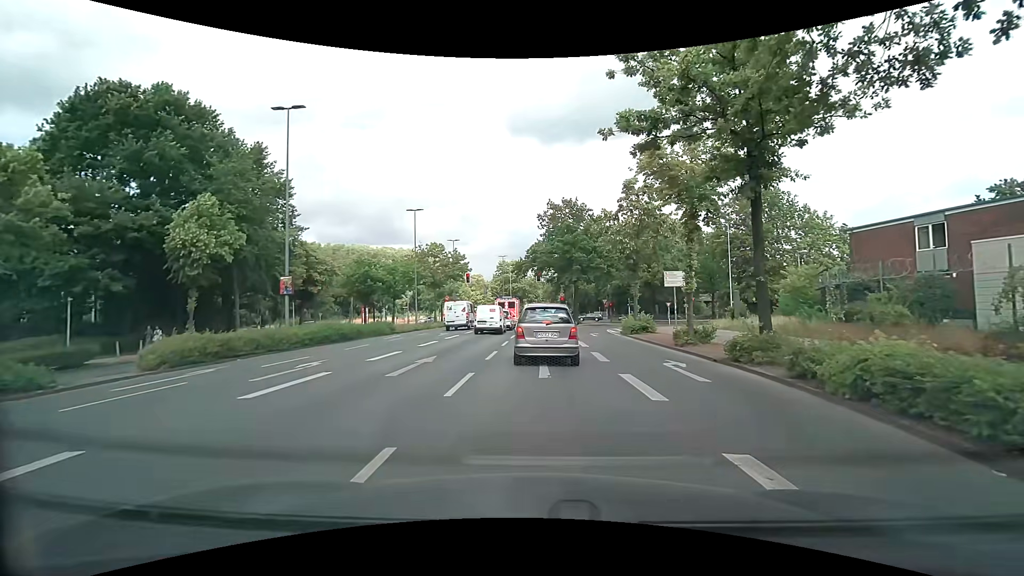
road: primary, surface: asphalt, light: Day
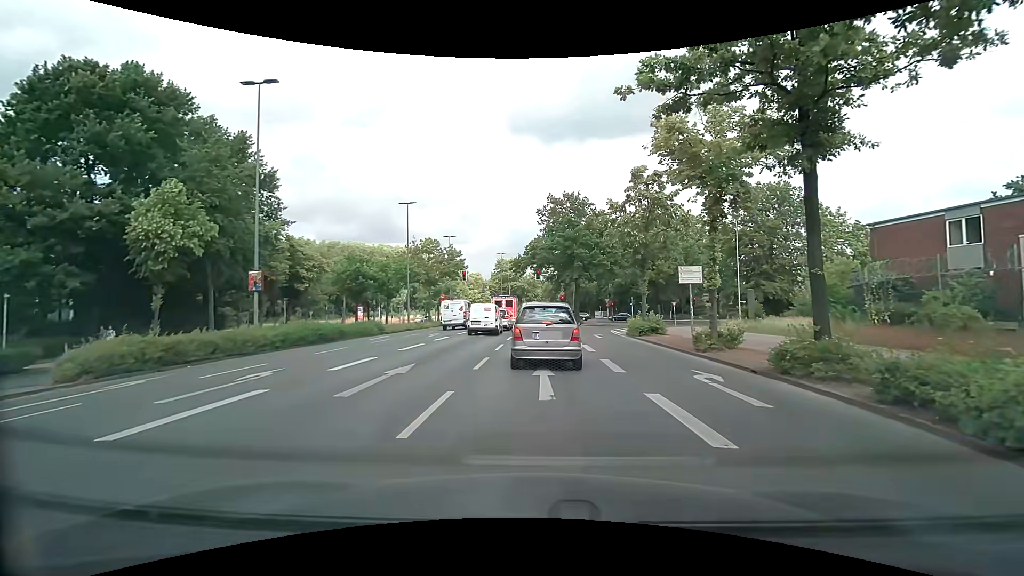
(0.0, +2.6) m; -1°
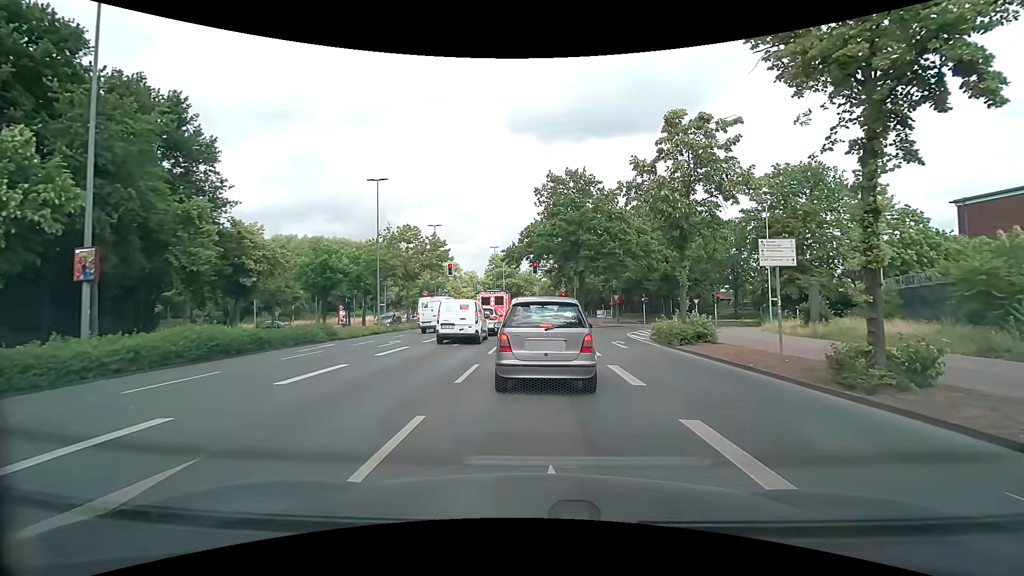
(+0.3, +8.0) m; +1°
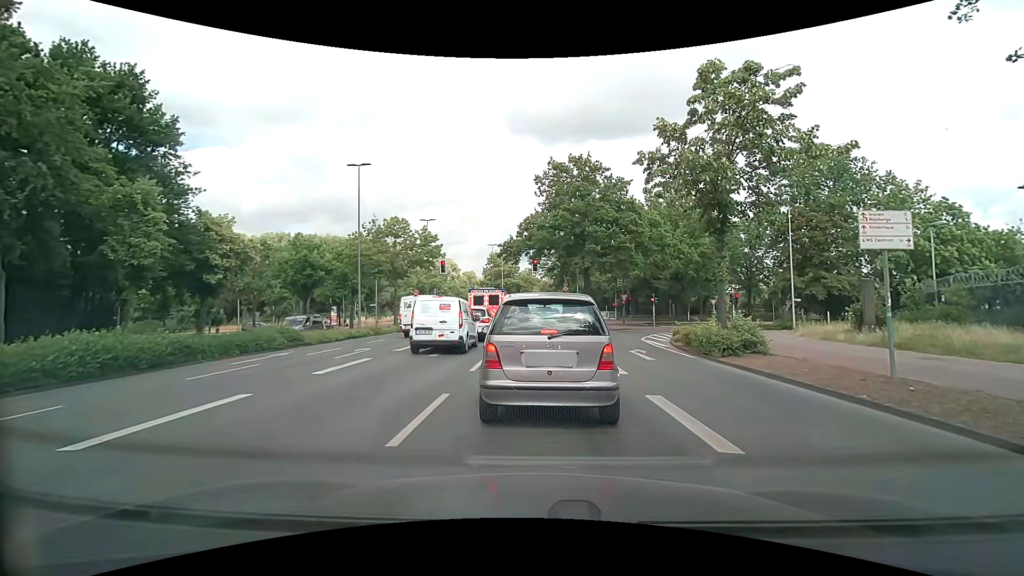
(+0.1, +4.1) m; +1°
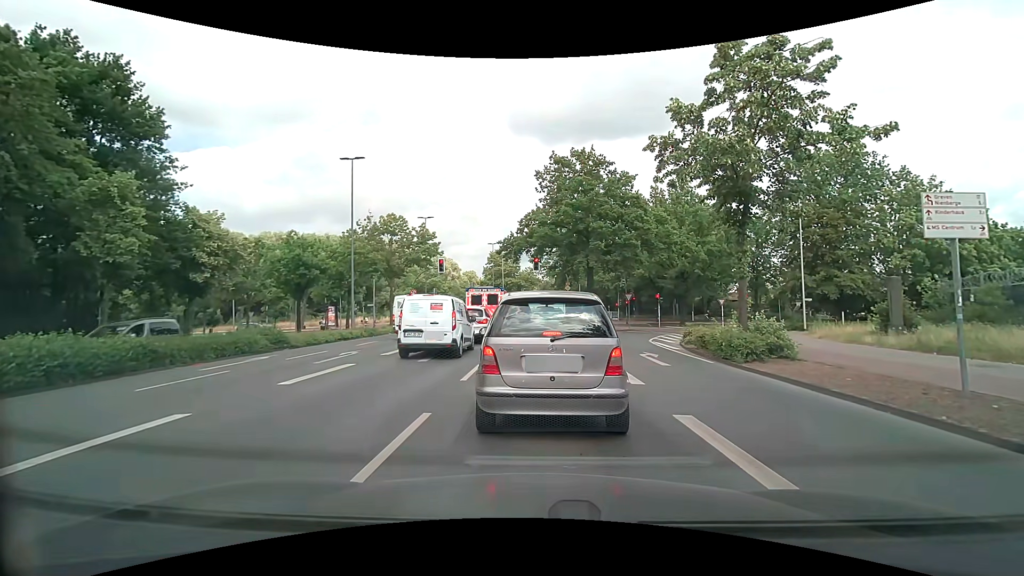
(0.0, +1.4) m; 0°
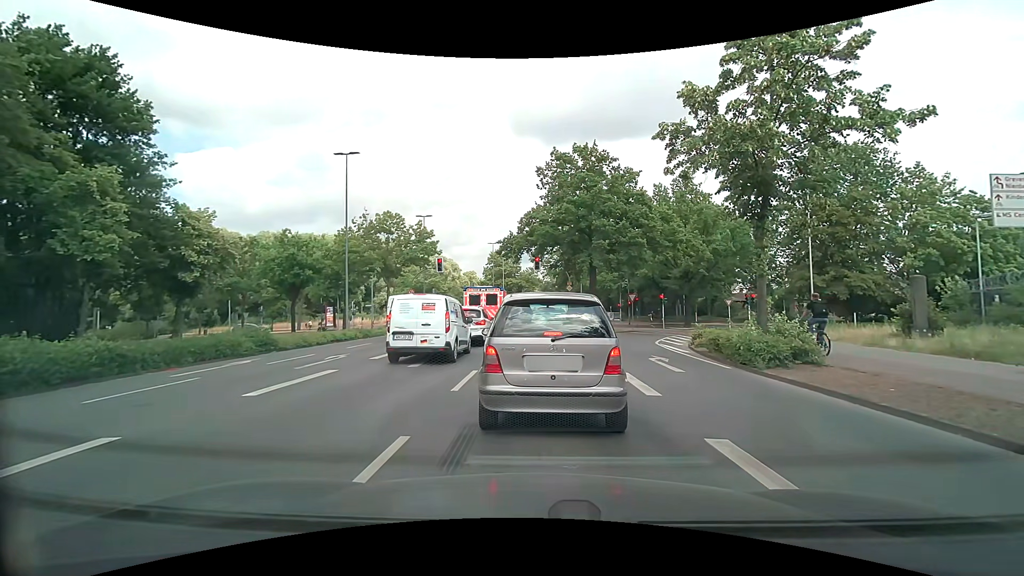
(0.0, +1.2) m; 0°
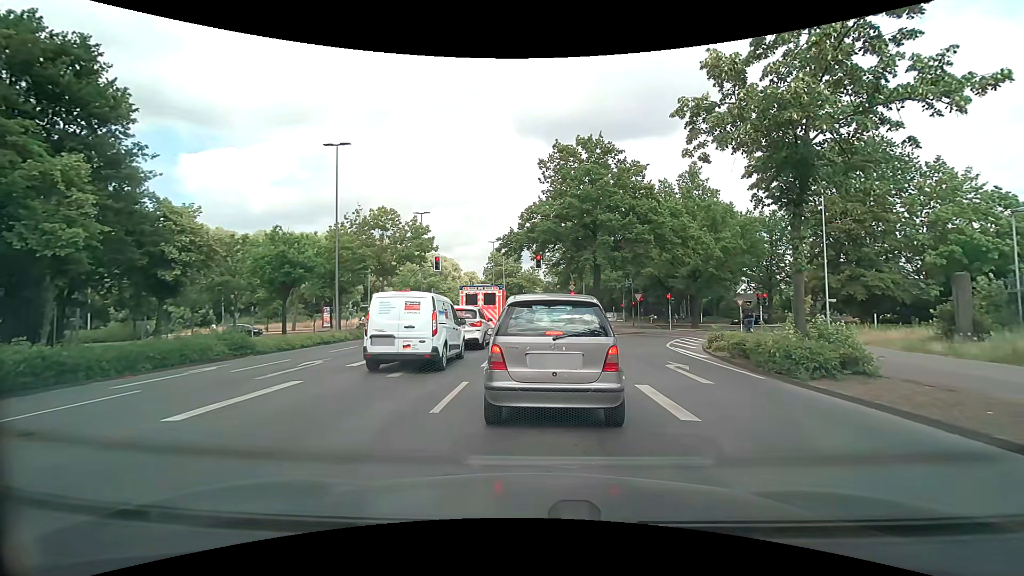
(0.0, +1.8) m; 0°
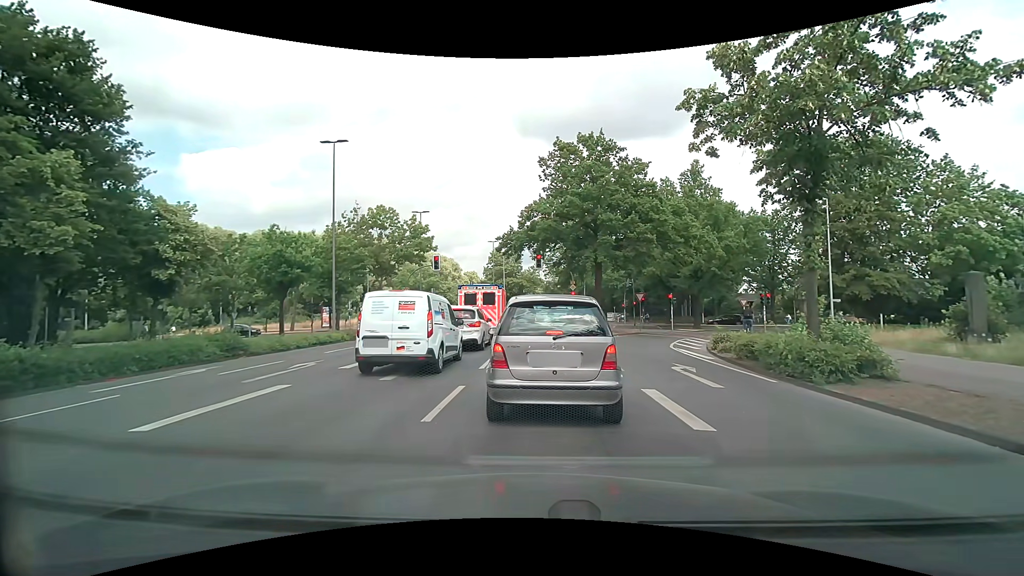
(0.0, +0.5) m; 0°
